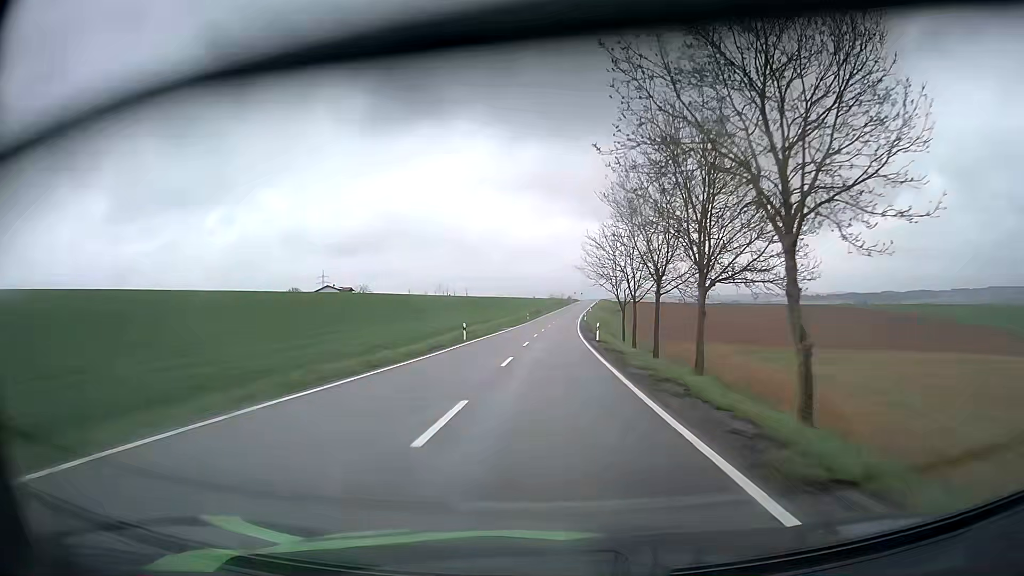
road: tertiary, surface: asphalt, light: Day
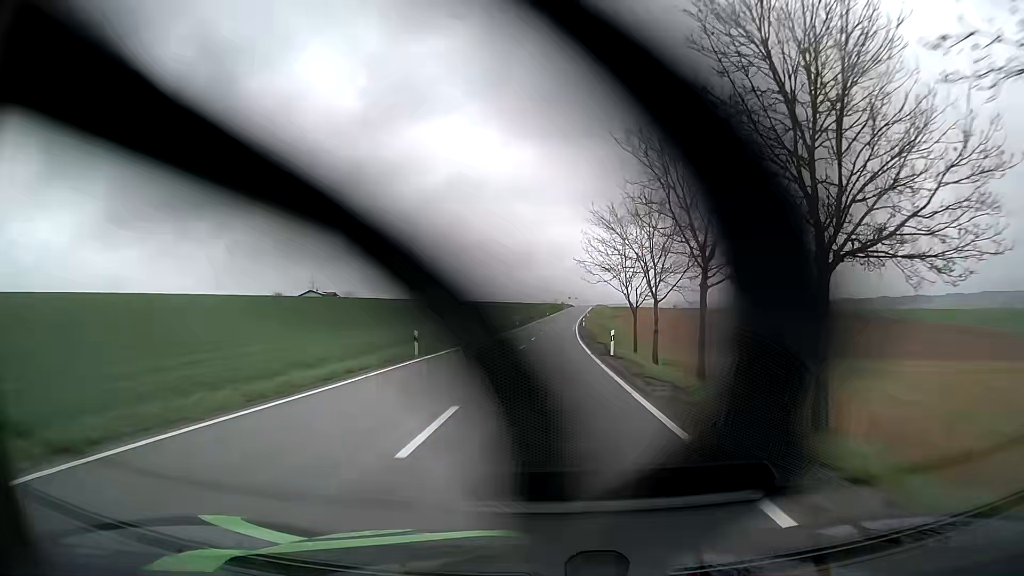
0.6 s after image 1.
(0.0, +12.9) m; +1°
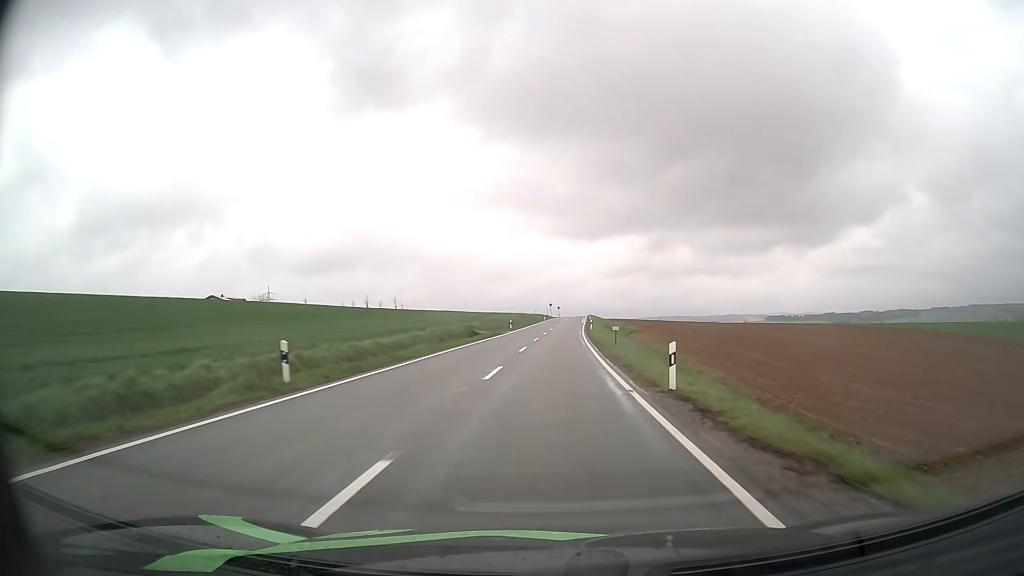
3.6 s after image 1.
(+1.1, +66.0) m; +2°
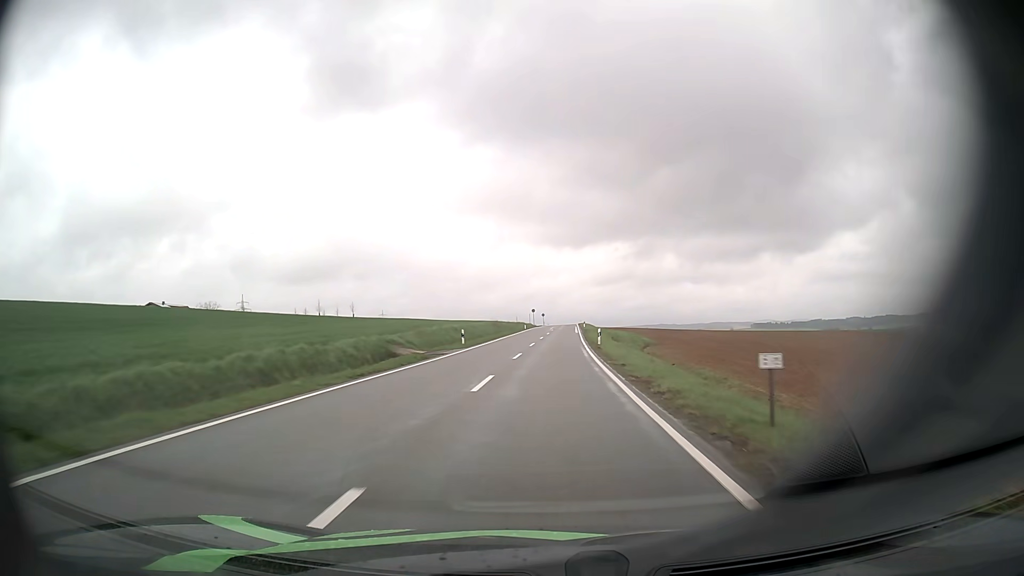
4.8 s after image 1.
(+0.4, +26.7) m; +2°
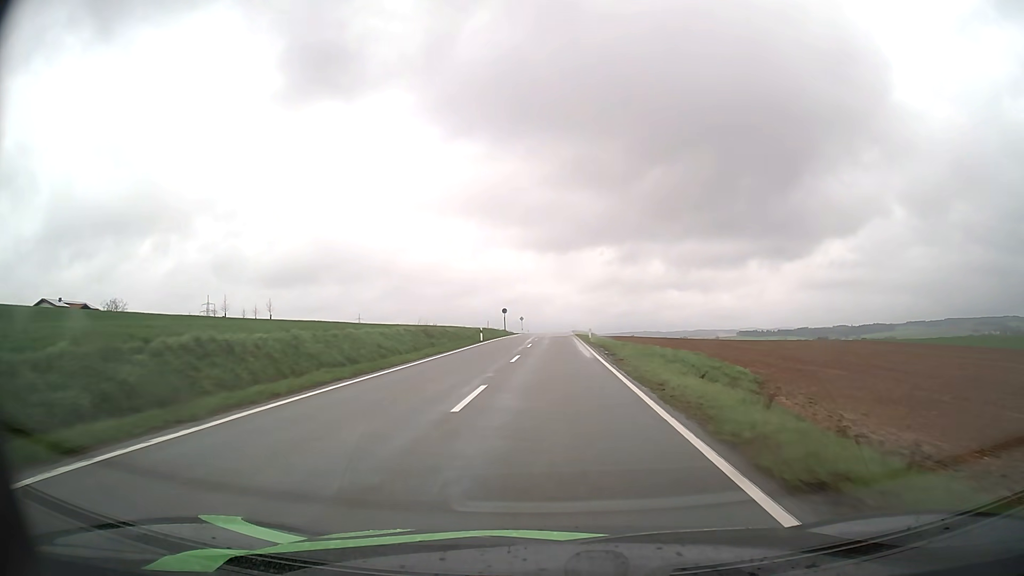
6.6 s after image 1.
(+0.4, +40.2) m; +1°
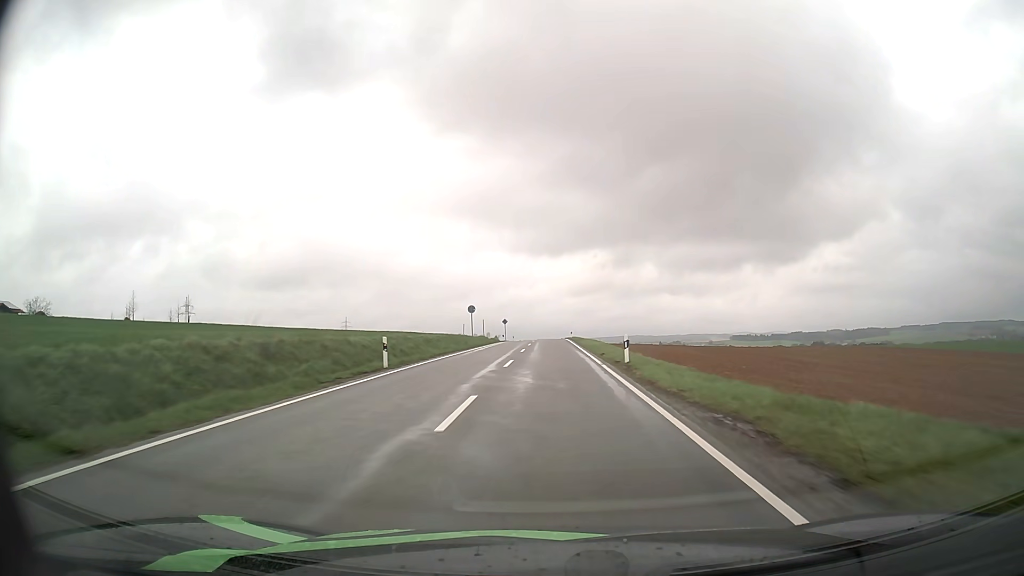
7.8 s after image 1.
(+0.2, +26.7) m; +1°
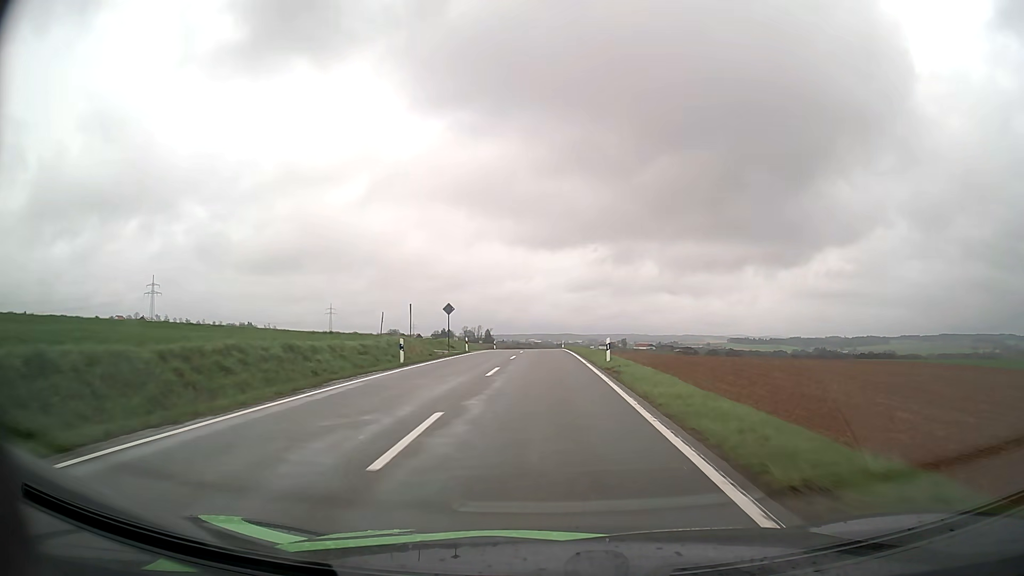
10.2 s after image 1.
(+0.2, +51.7) m; 0°
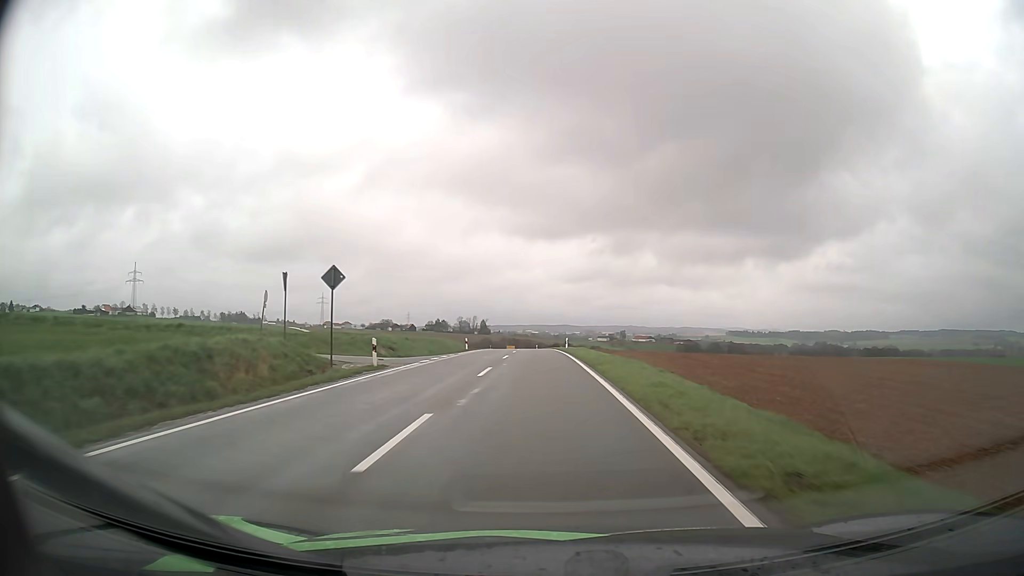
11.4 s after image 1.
(+0.1, +24.6) m; 0°
(0, +10) (0, +20) (0, +30) (0, +40) (-1, +50) (-1, +60) (-2, +70) (-2, +80) (-2, +90) (-3, +100) m
